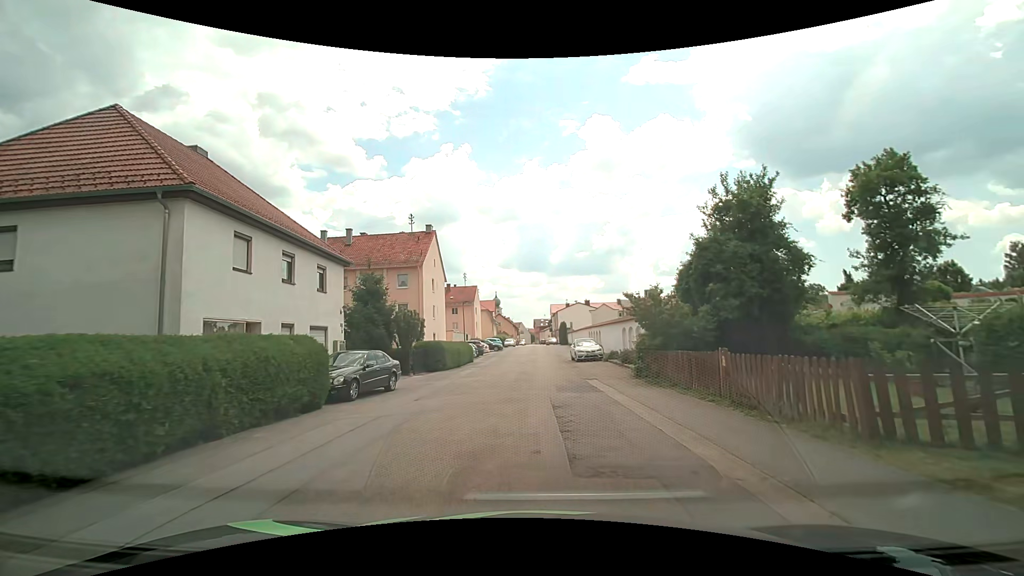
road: residential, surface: asphalt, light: Day
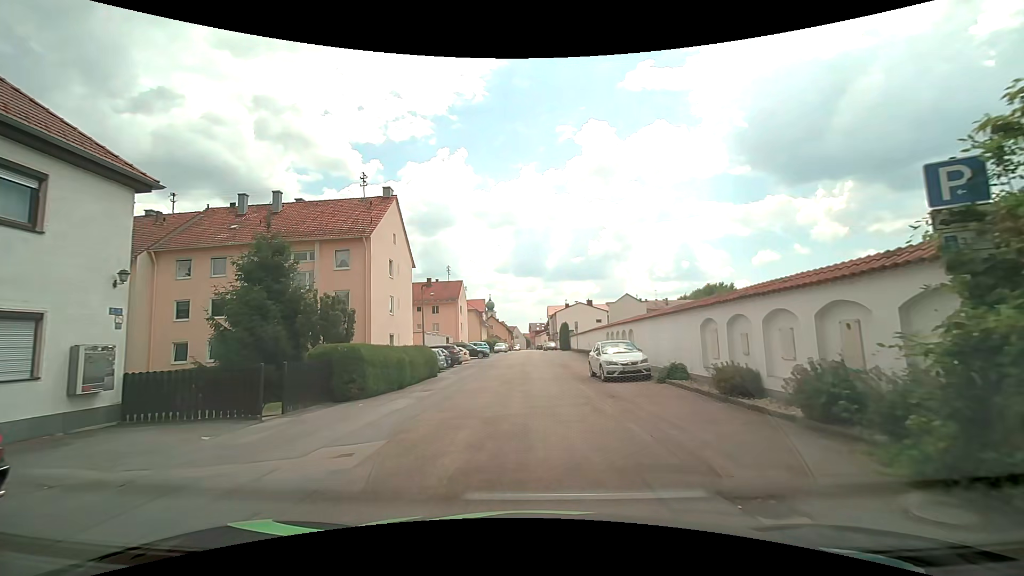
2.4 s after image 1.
(0.0, +14.0) m; +1°
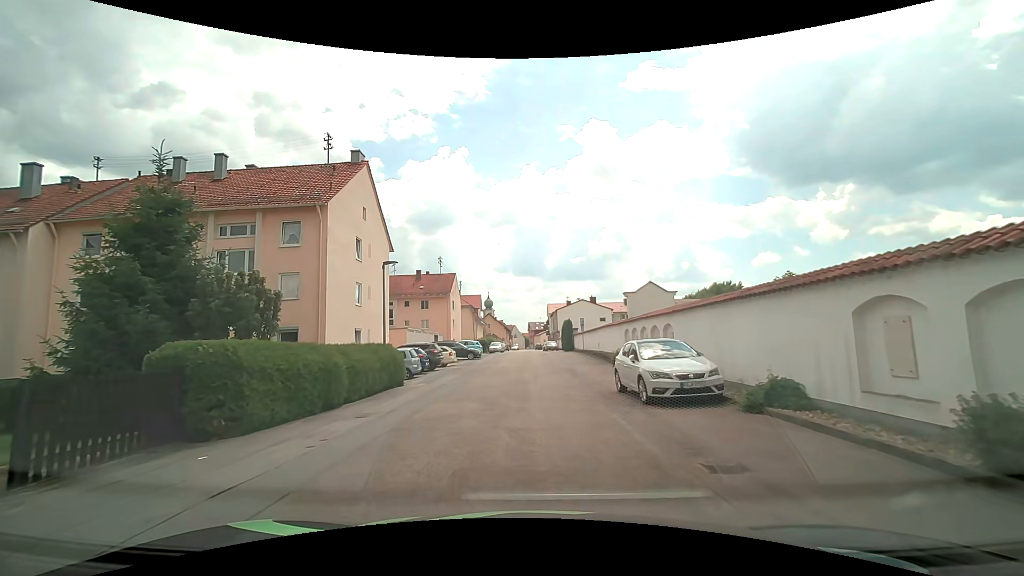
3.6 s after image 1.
(-0.1, +7.0) m; -1°
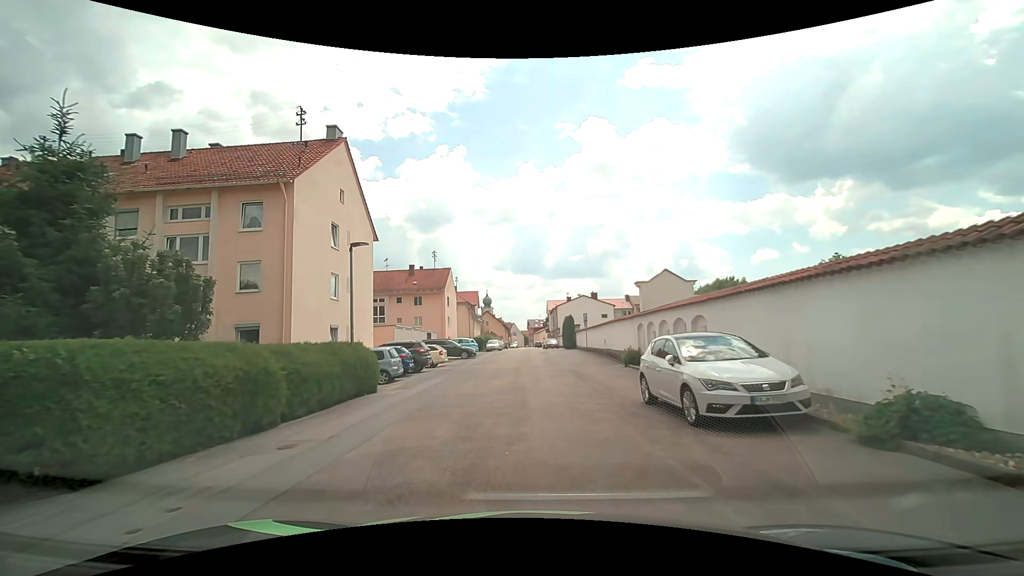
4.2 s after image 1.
(0.0, +3.5) m; 0°
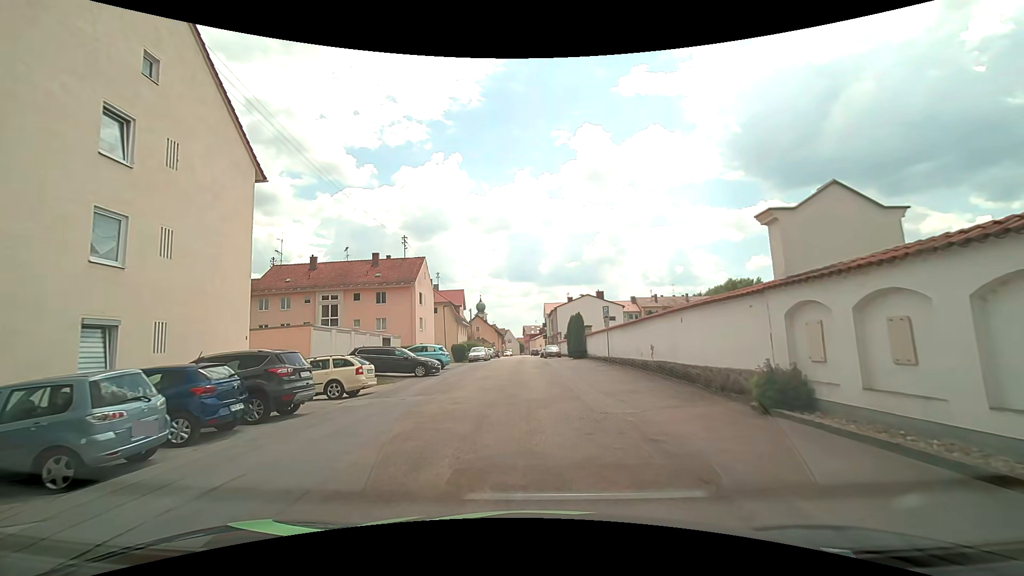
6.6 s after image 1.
(+0.1, +14.2) m; 0°
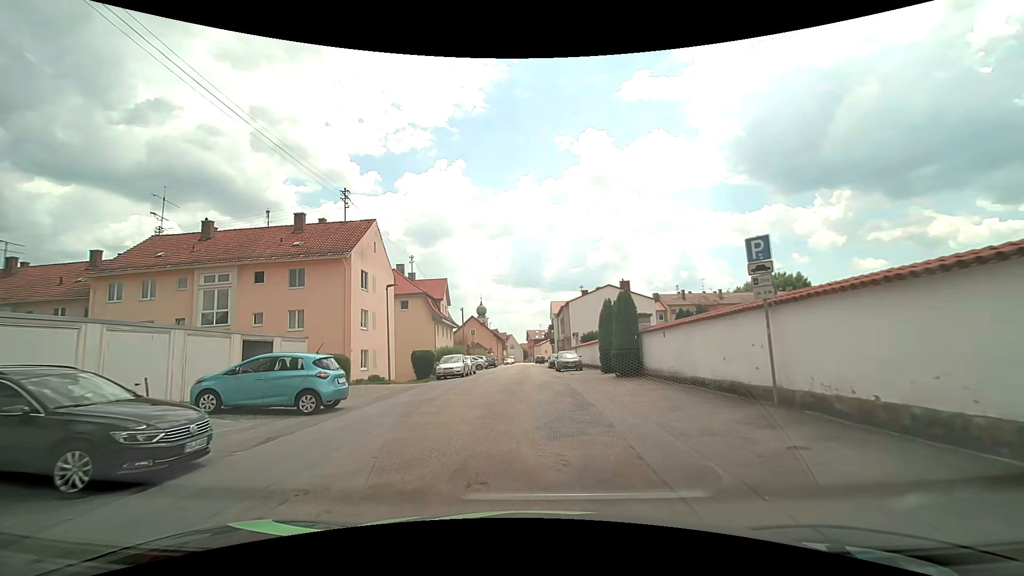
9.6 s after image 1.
(0.0, +19.0) m; 0°
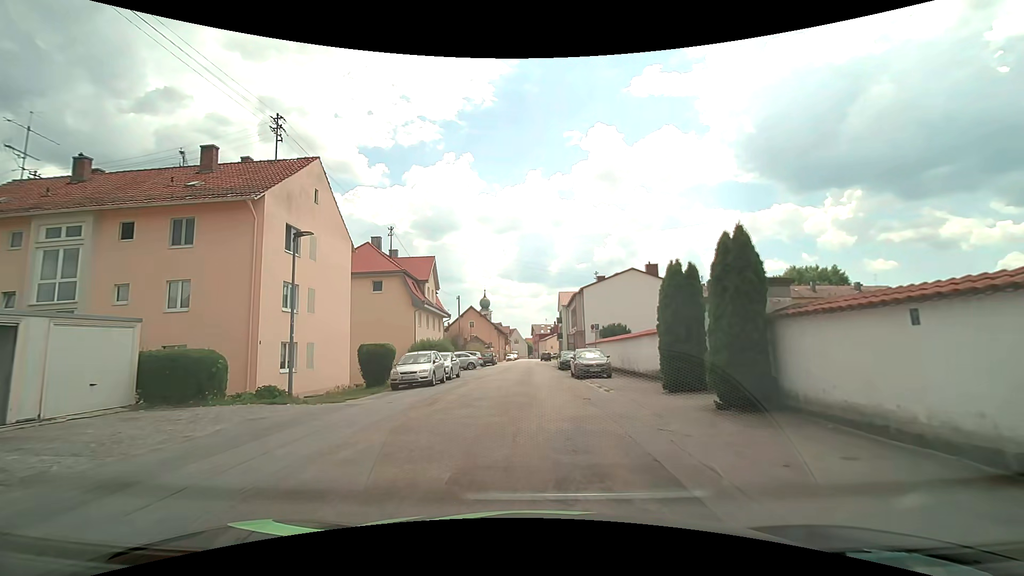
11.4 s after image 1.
(-0.1, +11.1) m; -1°
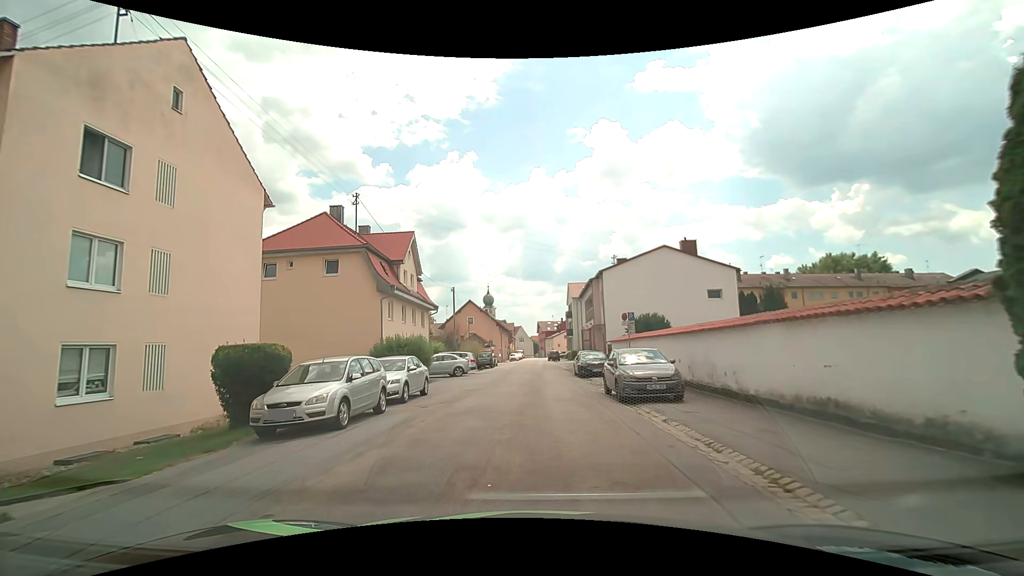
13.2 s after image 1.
(-0.1, +10.5) m; 0°
(0, +10) (0, +20) (0, +30) (0, +40) (+1, +50) (+1, +60) (0, +70) (0, +80) (0, +90) (0, +100) m
